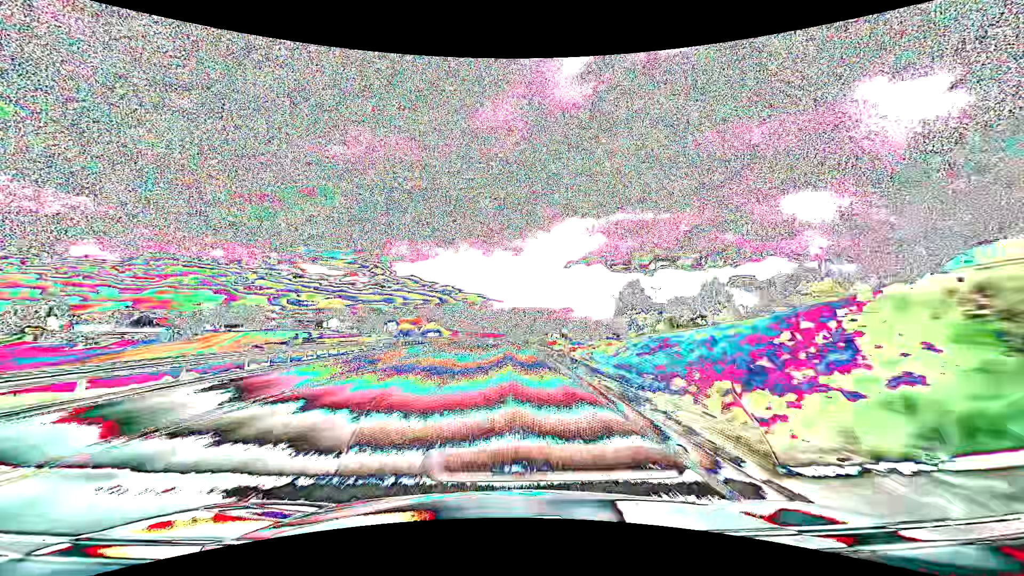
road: primary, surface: asphalt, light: Day
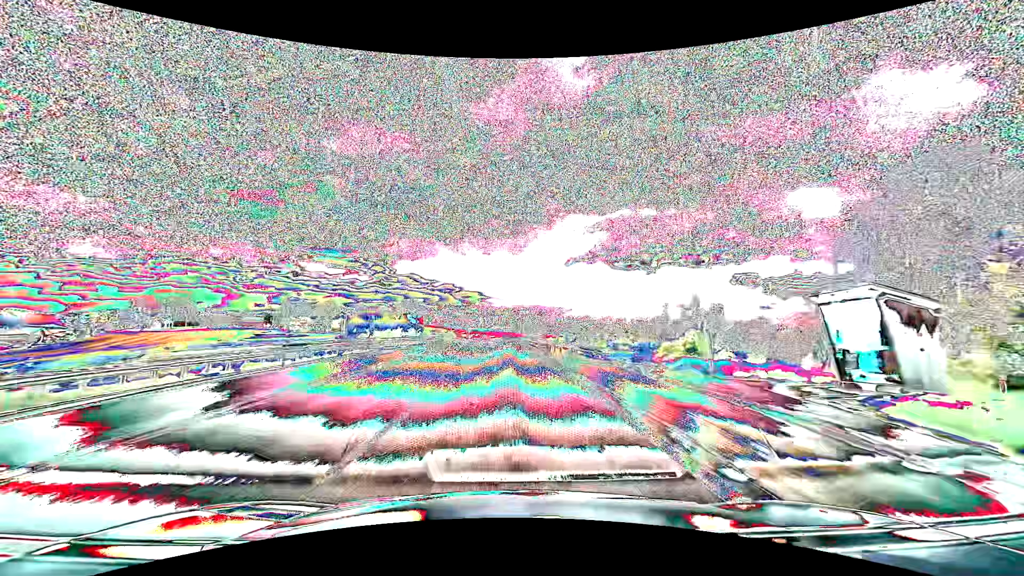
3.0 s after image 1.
(0.0, +79.0) m; 0°
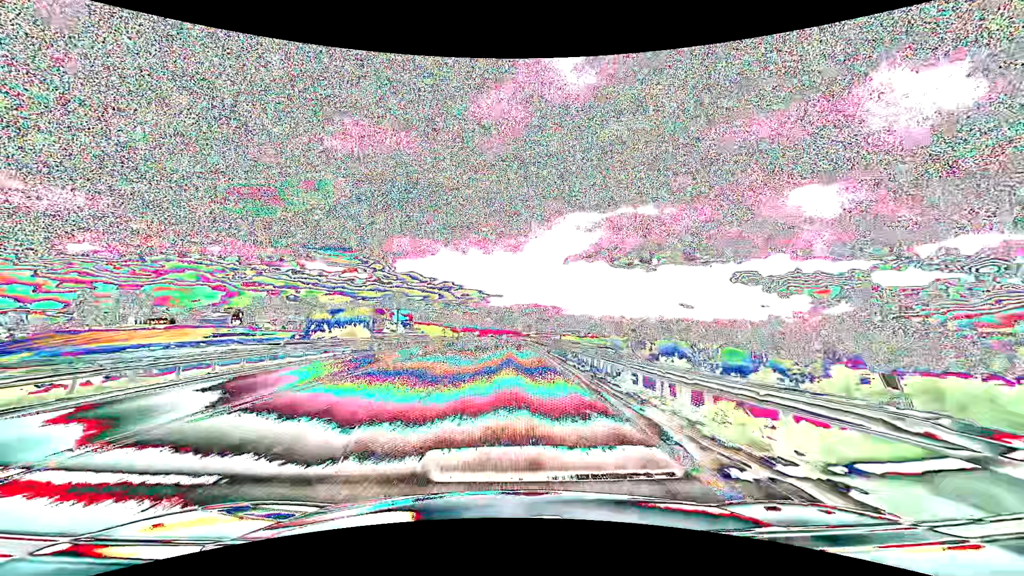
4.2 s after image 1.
(0.0, +31.7) m; 0°
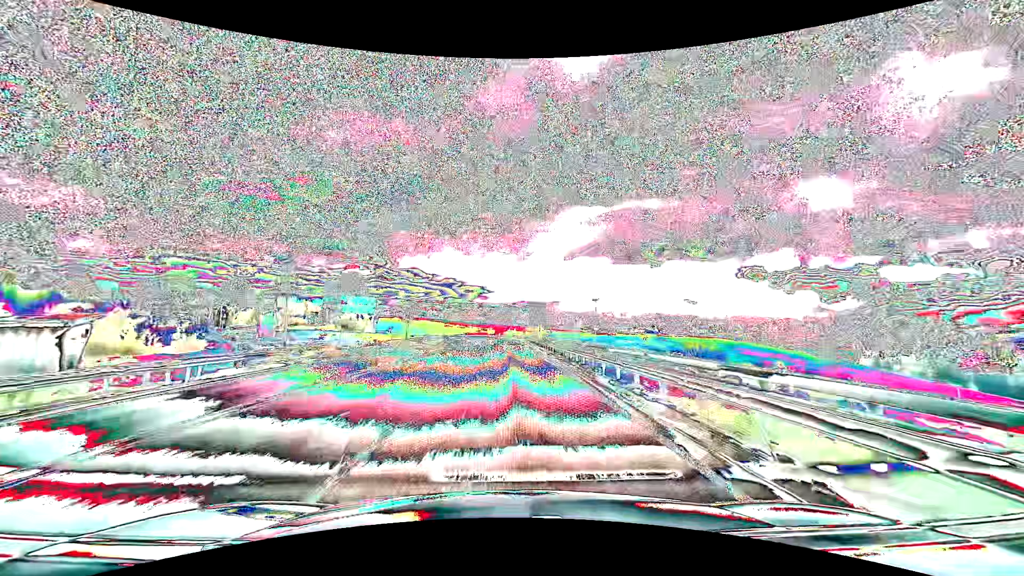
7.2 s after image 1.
(-0.1, +79.3) m; 0°
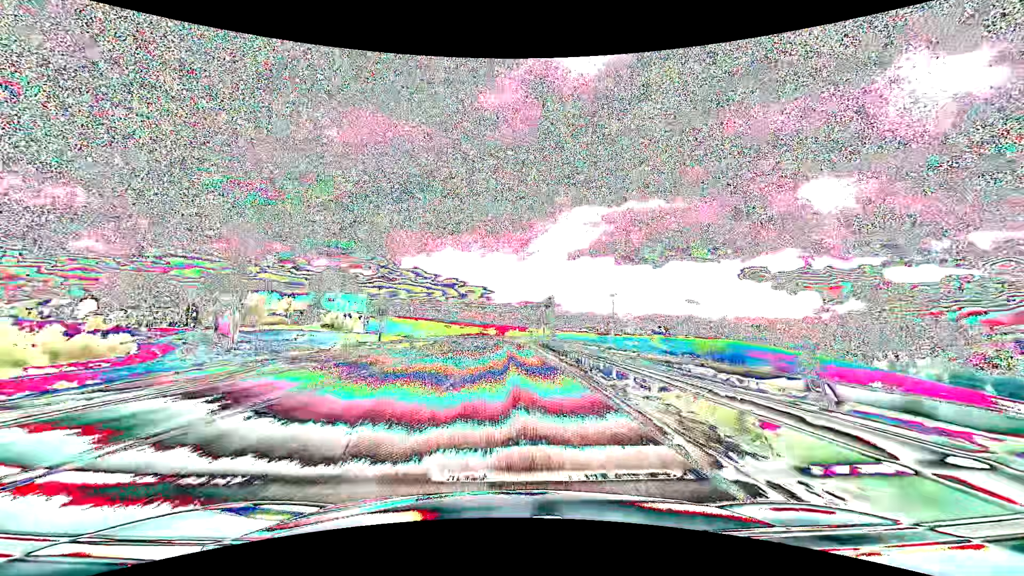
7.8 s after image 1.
(0.0, +15.9) m; 0°
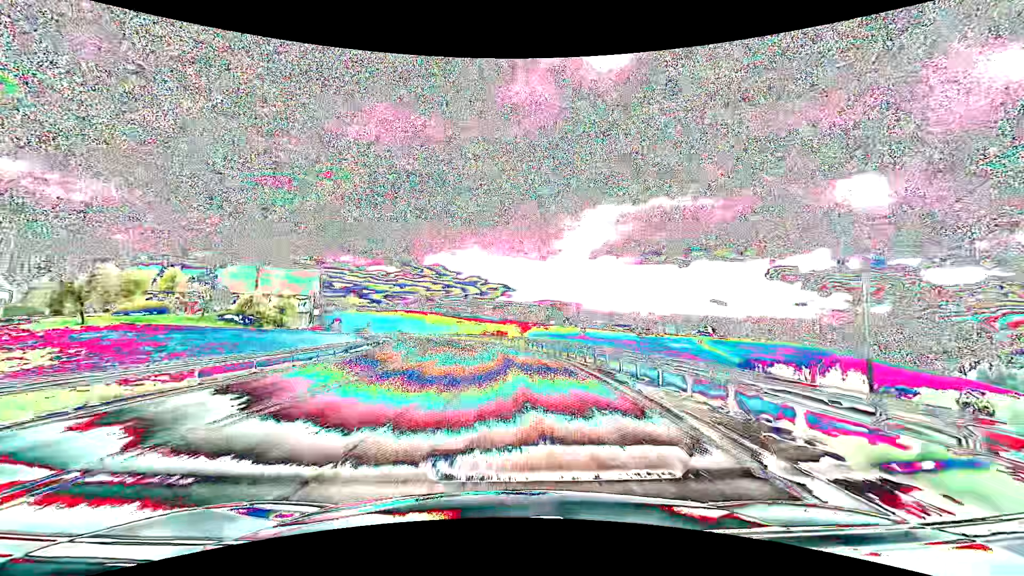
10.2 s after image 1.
(-0.7, +63.4) m; -2°
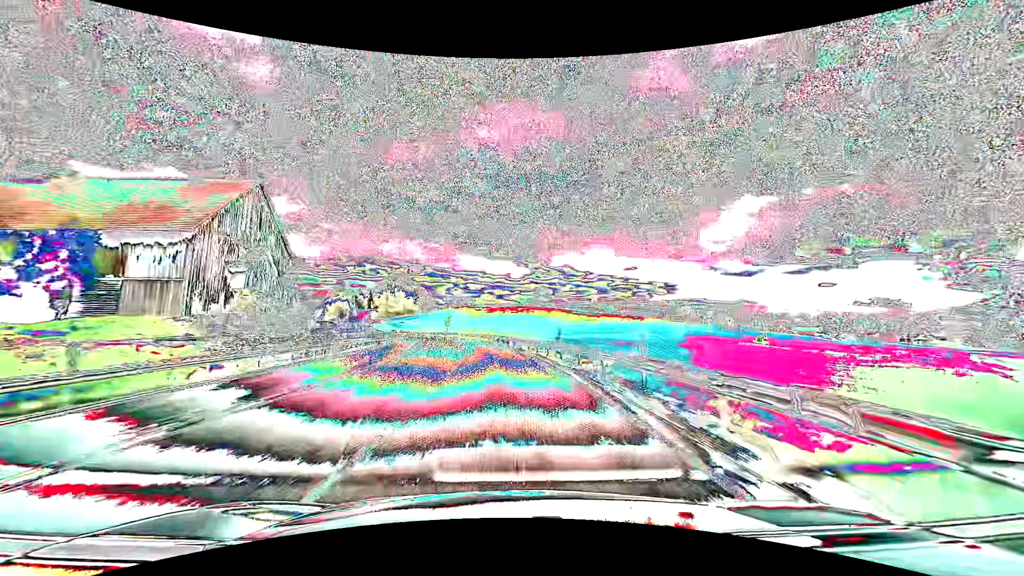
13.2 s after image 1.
(-9.0, +78.5) m; -14°
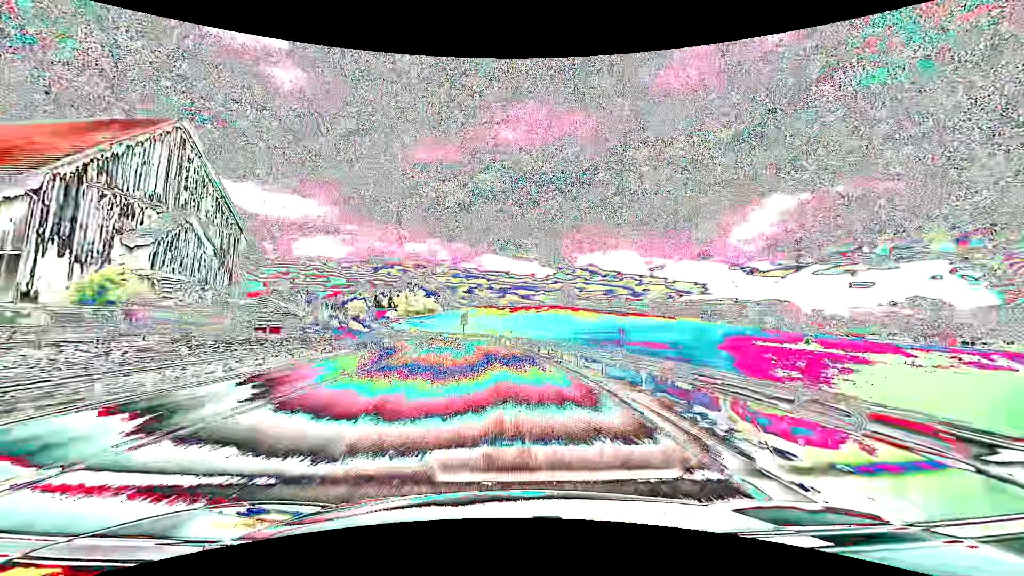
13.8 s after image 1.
(-0.4, +15.9) m; -3°
